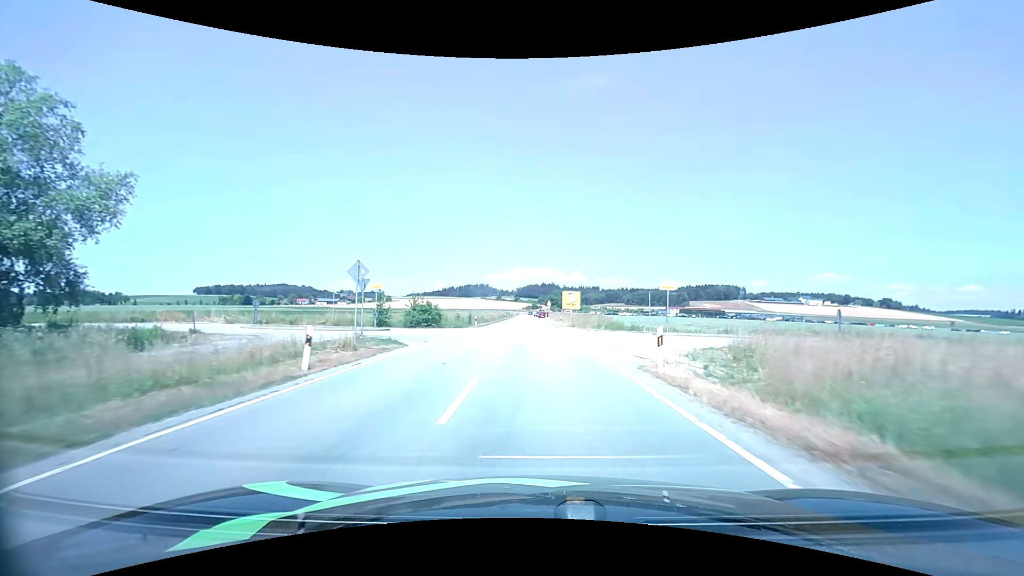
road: tertiary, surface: asphalt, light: Day
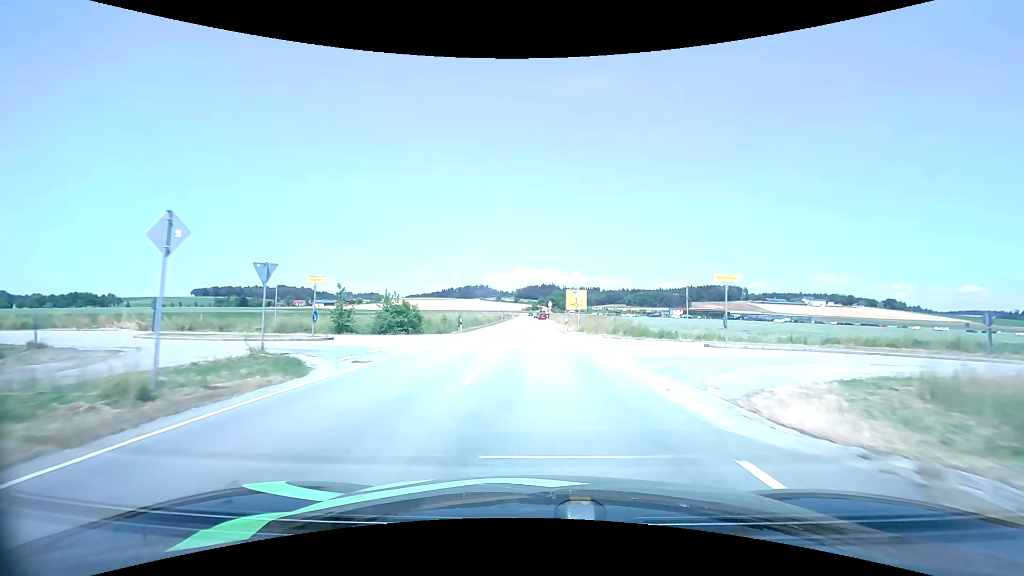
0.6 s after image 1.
(0.0, +8.9) m; 0°
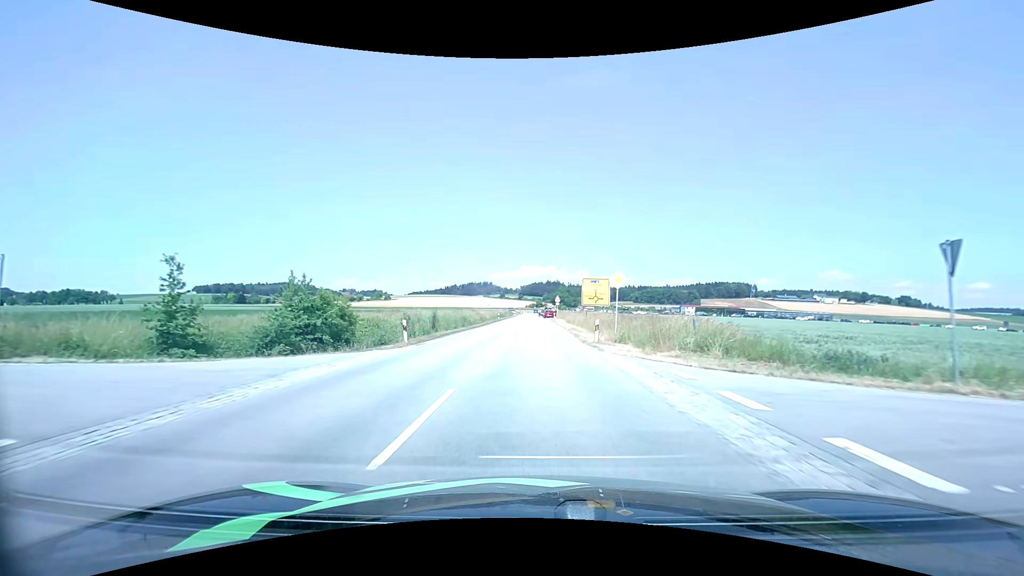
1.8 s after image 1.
(-0.1, +16.7) m; -1°
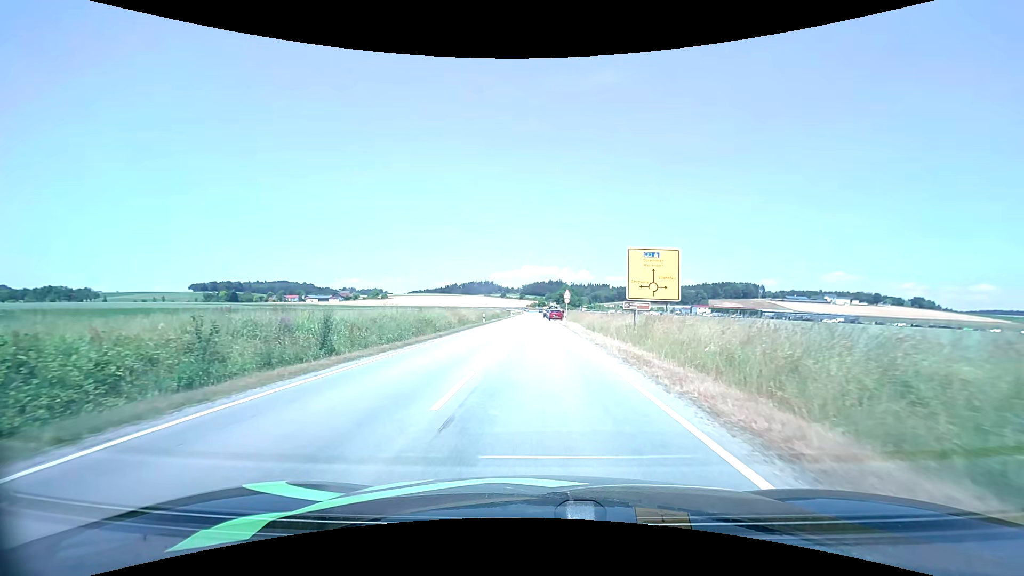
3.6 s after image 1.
(-0.1, +21.7) m; 0°
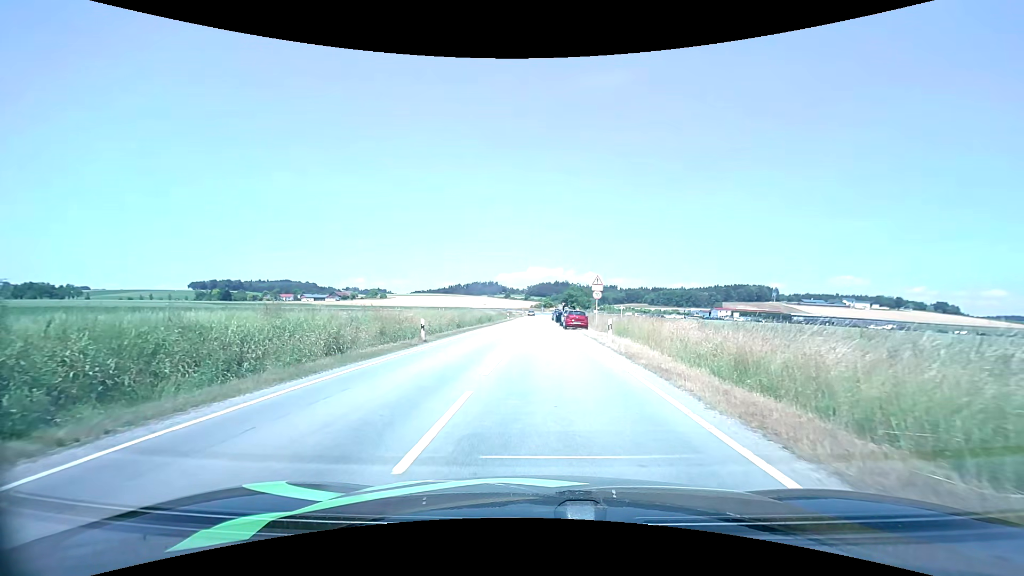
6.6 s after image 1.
(-0.1, +27.0) m; 0°
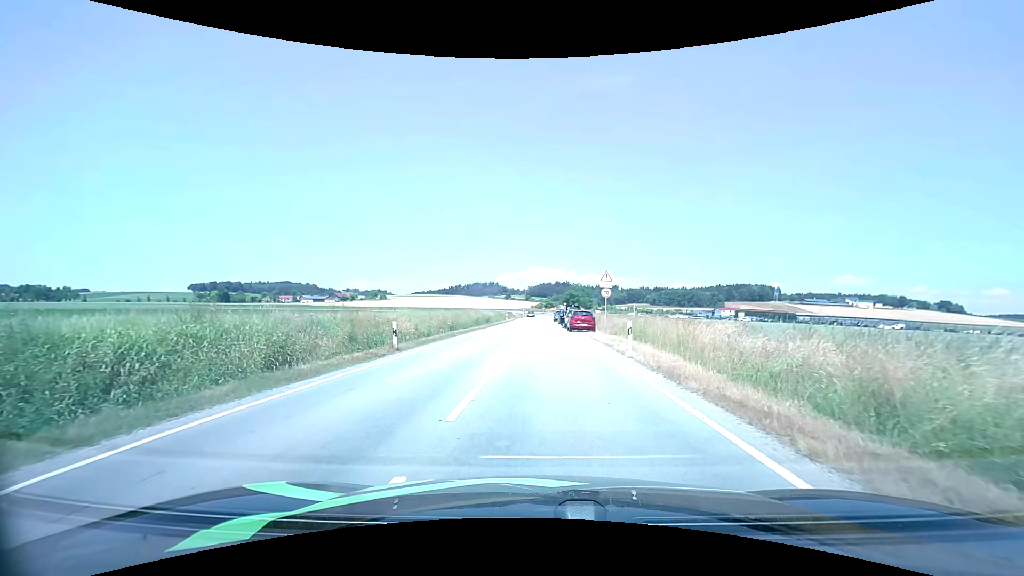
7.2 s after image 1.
(0.0, +4.2) m; 0°
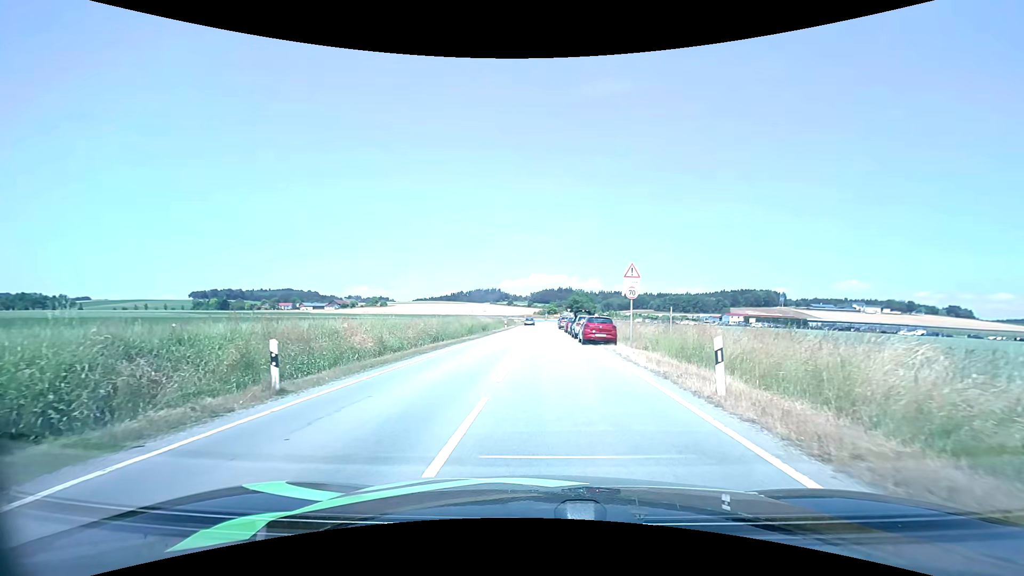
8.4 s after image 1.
(0.0, +7.9) m; 0°
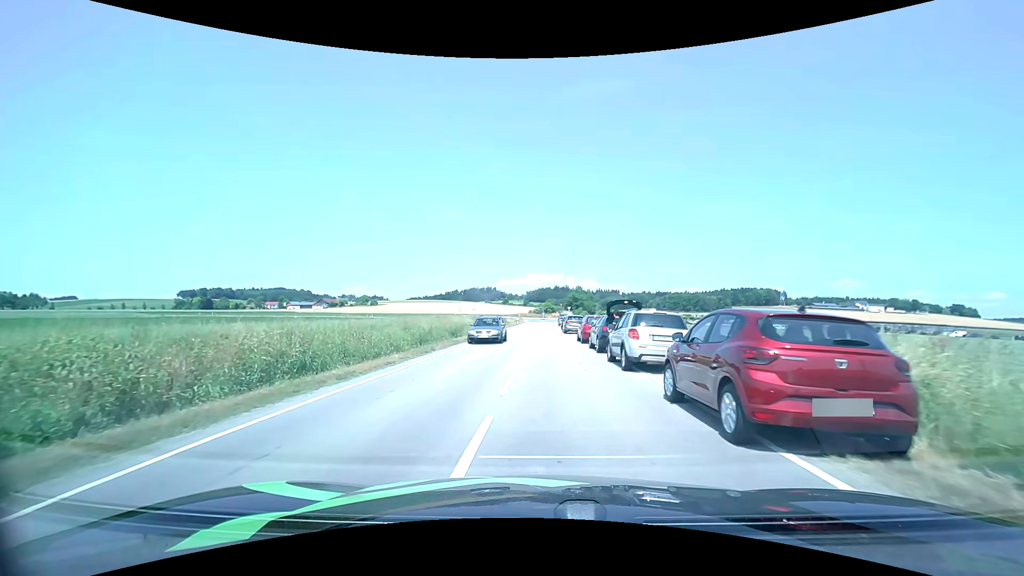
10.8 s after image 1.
(+0.1, +20.4) m; 0°
